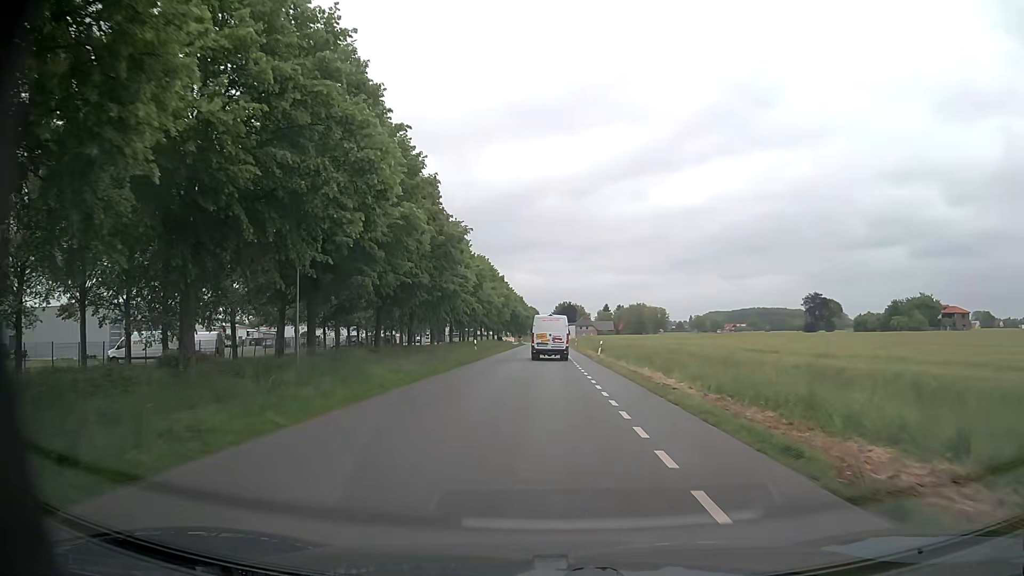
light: Day
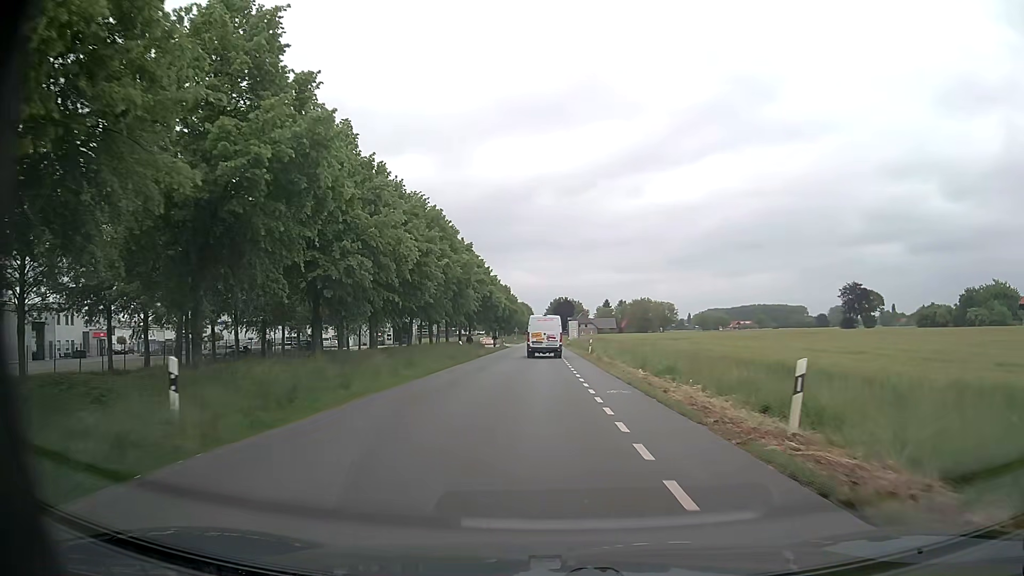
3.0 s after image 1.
(+0.3, +37.5) m; +1°
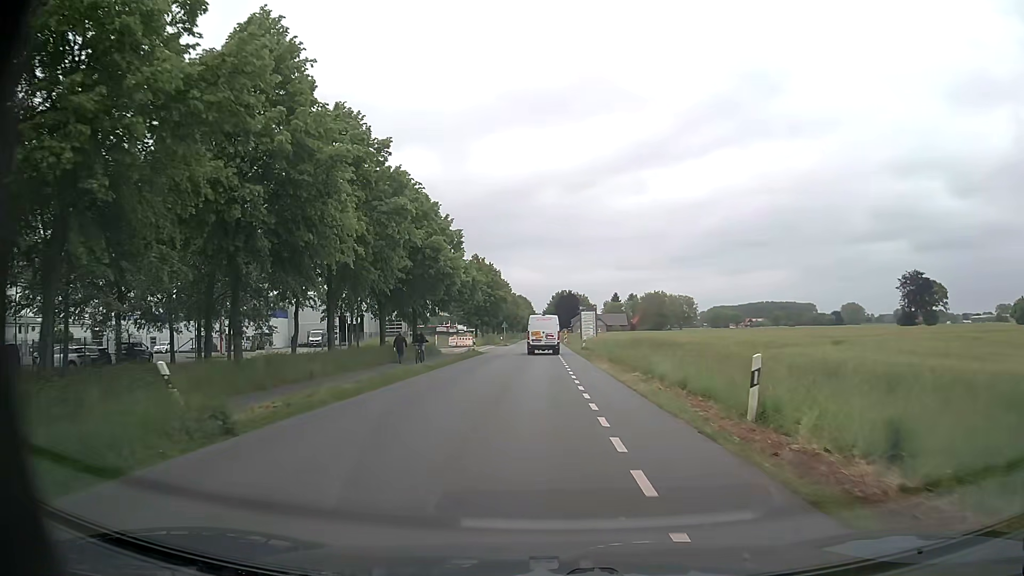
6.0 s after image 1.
(0.0, +37.3) m; 0°
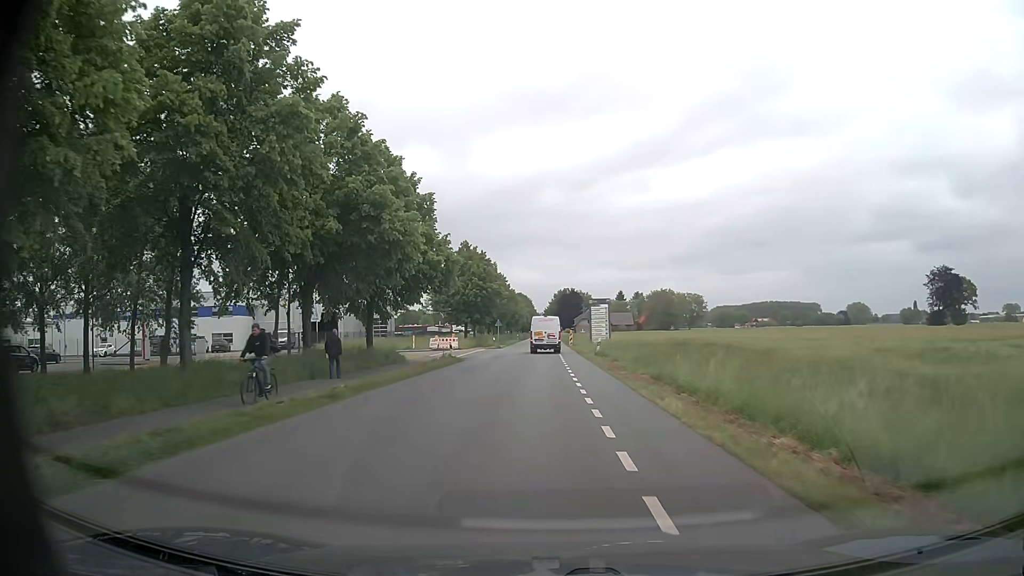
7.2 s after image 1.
(+0.1, +13.6) m; 0°
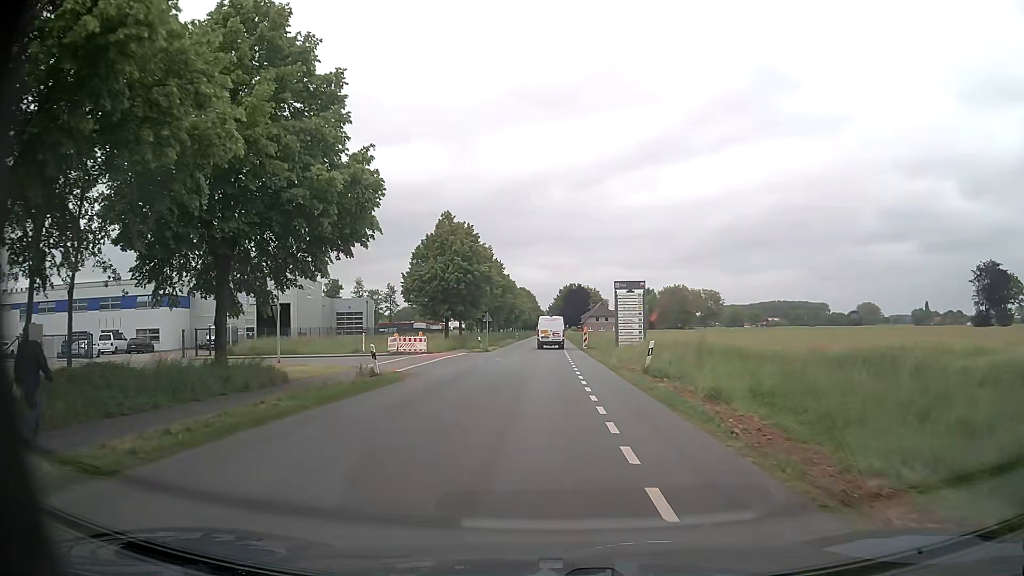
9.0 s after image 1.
(0.0, +18.5) m; 0°
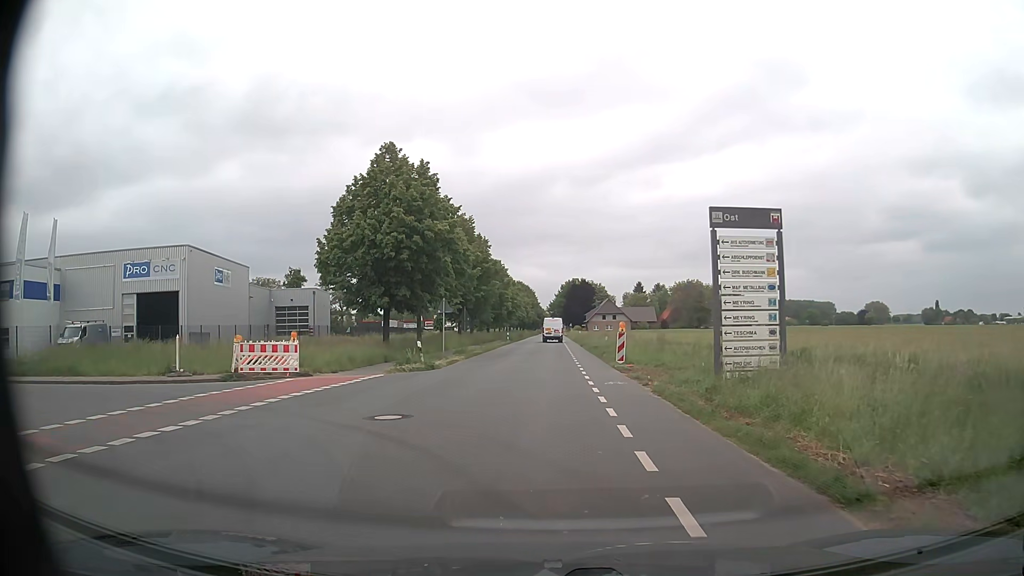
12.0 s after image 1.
(+0.1, +23.1) m; 0°
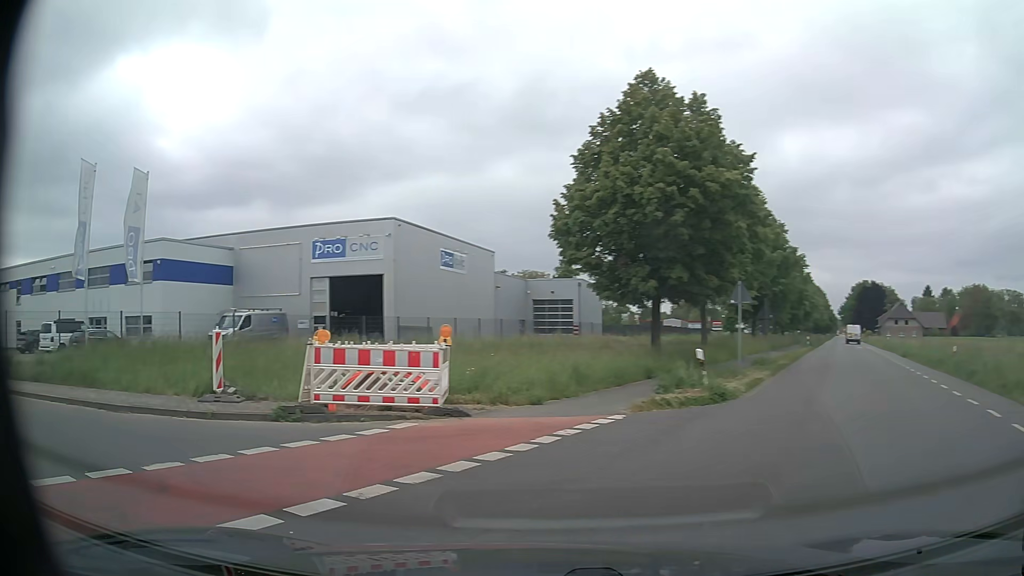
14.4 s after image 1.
(-1.2, +11.7) m; -24°
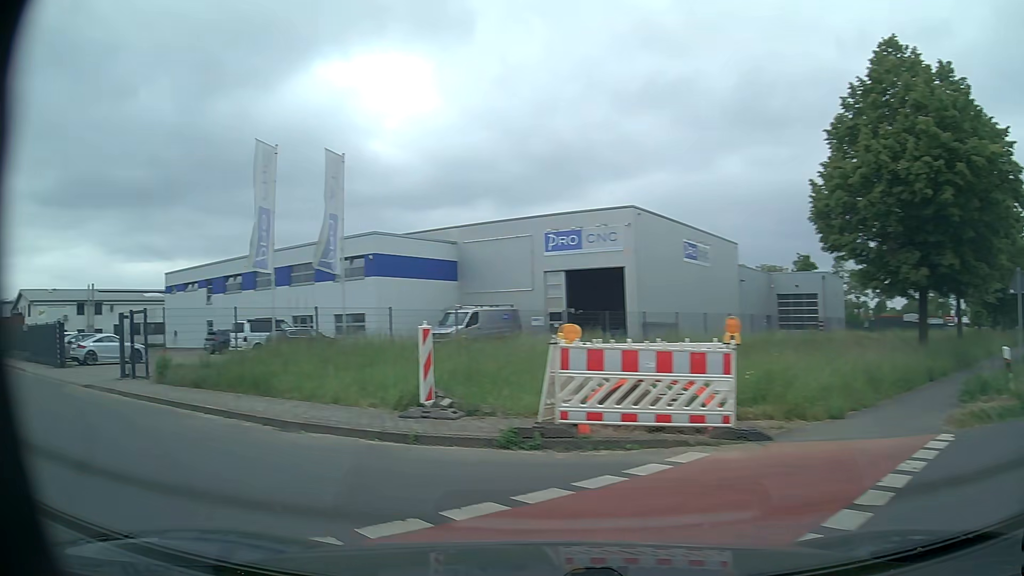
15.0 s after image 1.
(-0.5, +2.9) m; -18°
(-5, +8) (-14, +13) (-22, +18) (-31, +23) (-40, +28) (-49, +33) (-57, +38) (-66, +43) (-75, +47) (-84, +51) m
